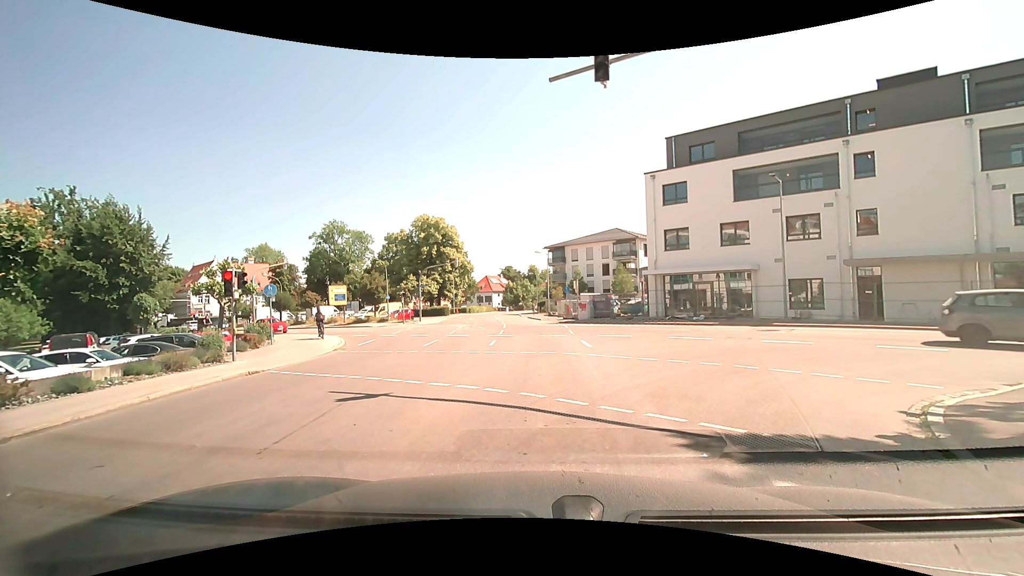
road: tertiary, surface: asphalt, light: Day
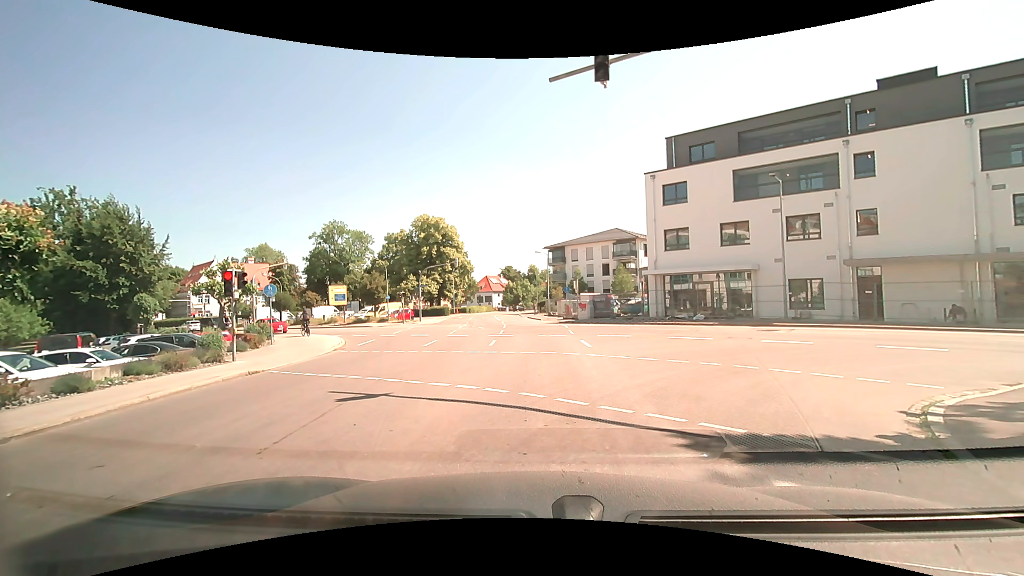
(0.0, 0.0) m; 0°
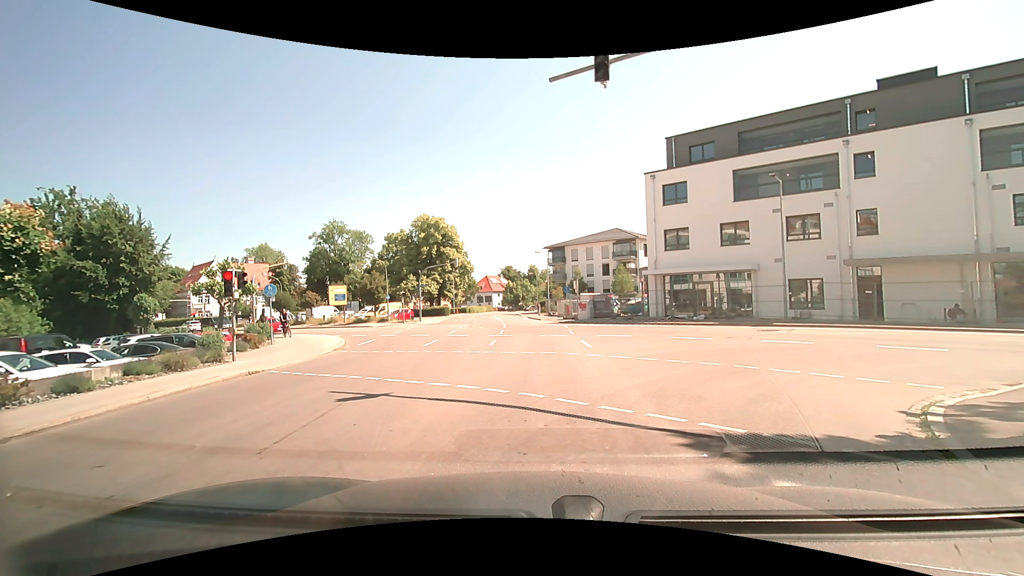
(0.0, 0.0) m; 0°
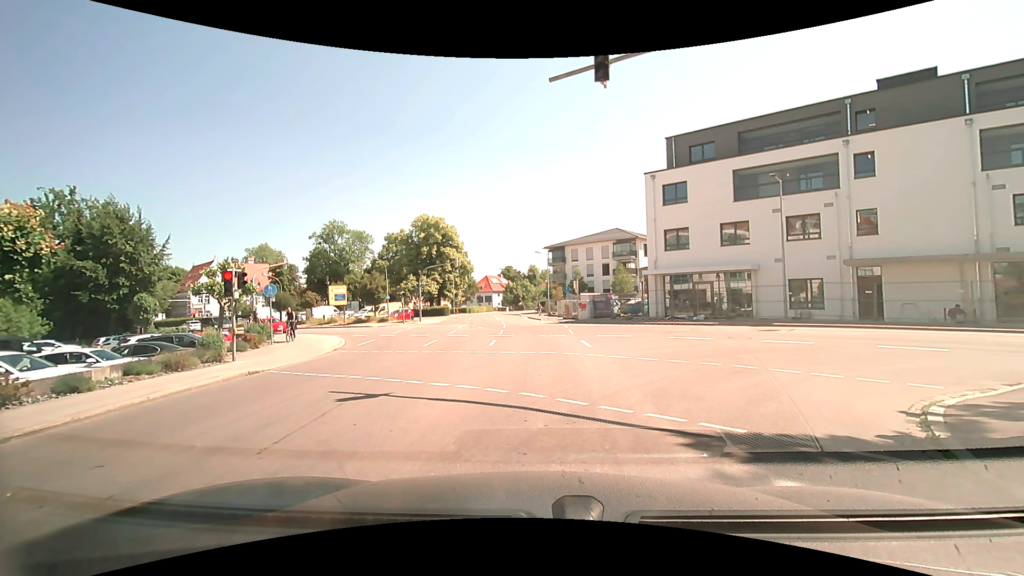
(0.0, 0.0) m; 0°
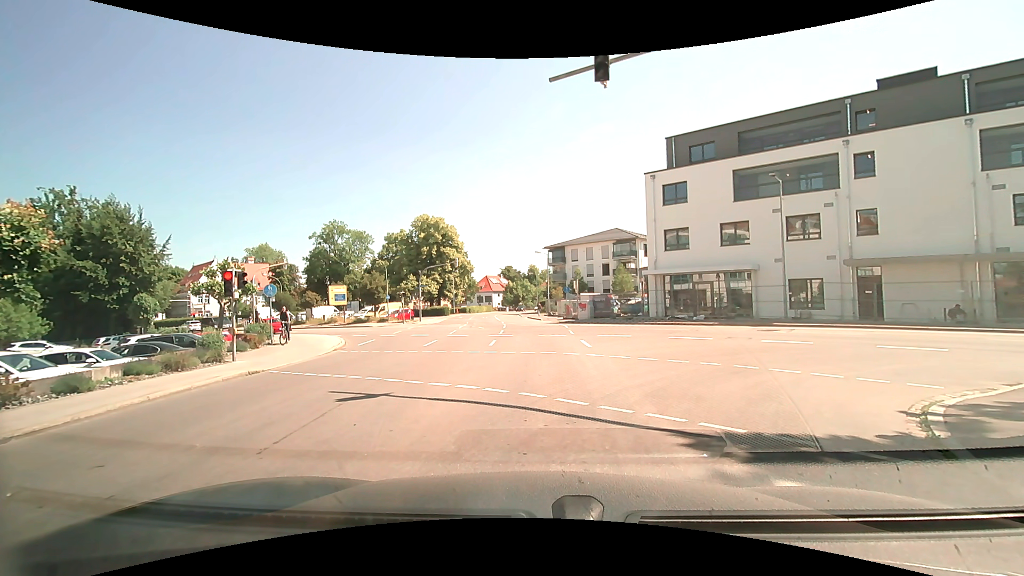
(0.0, 0.0) m; 0°
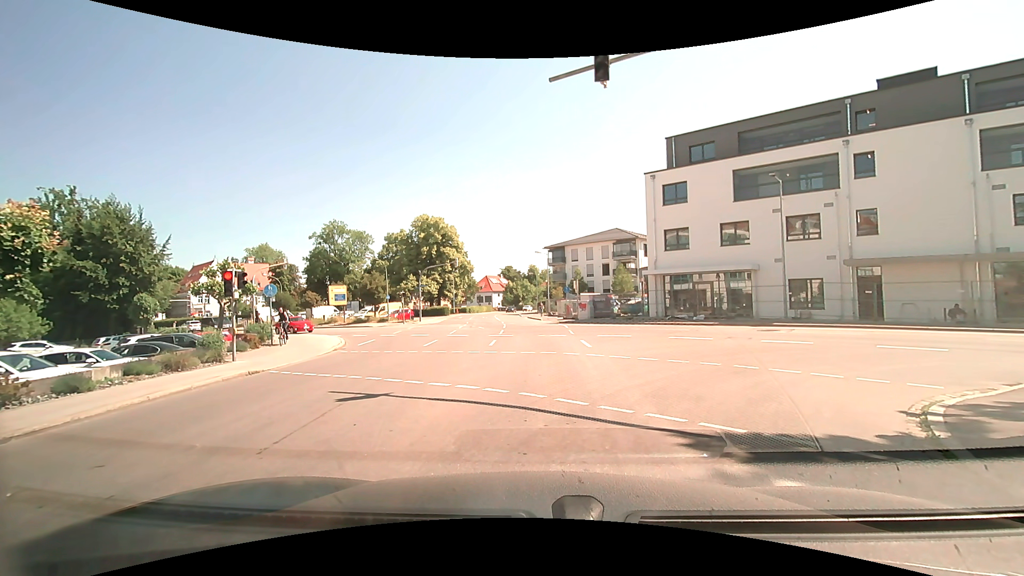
(0.0, 0.0) m; 0°
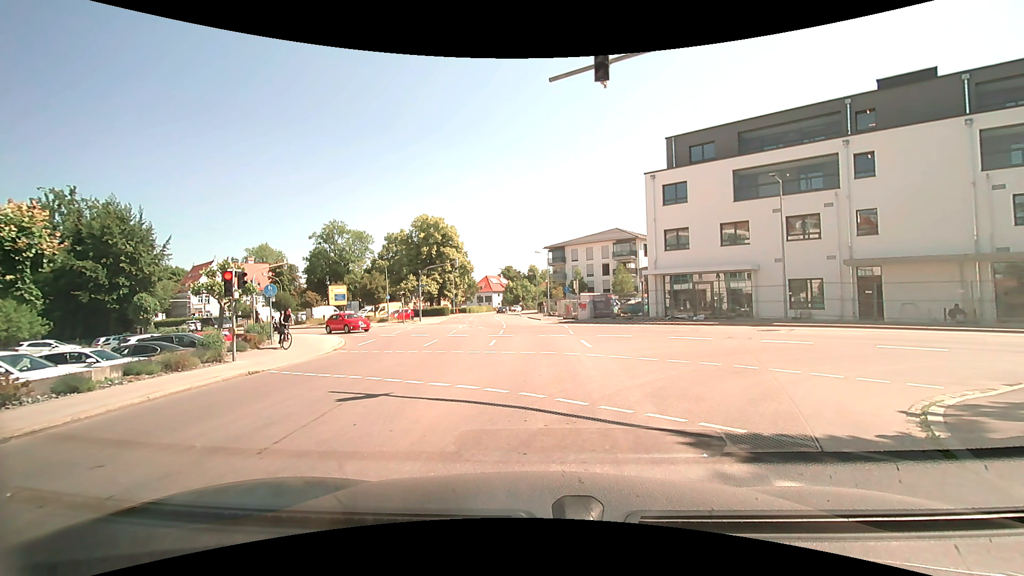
(0.0, 0.0) m; 0°
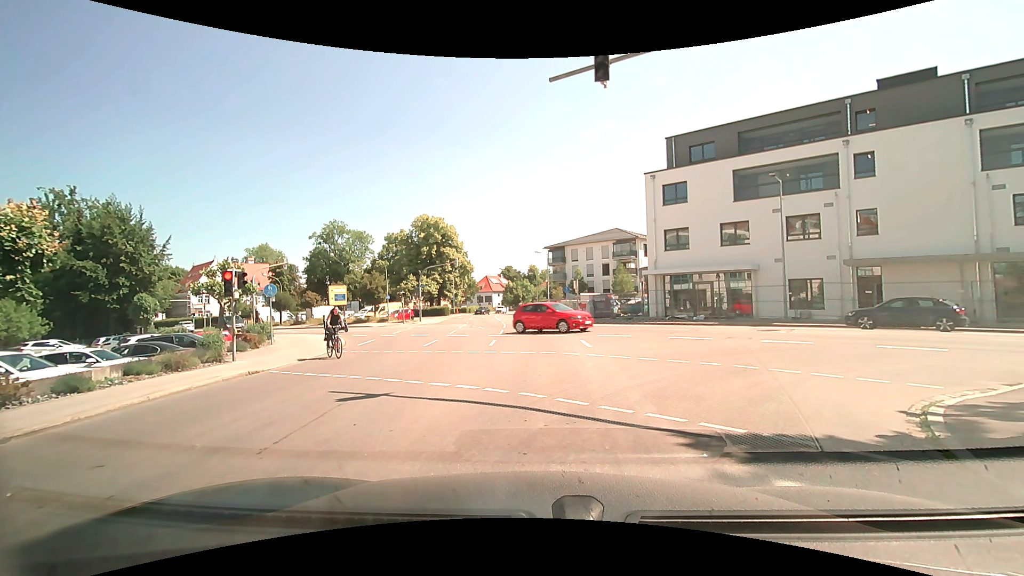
(0.0, 0.0) m; 0°
